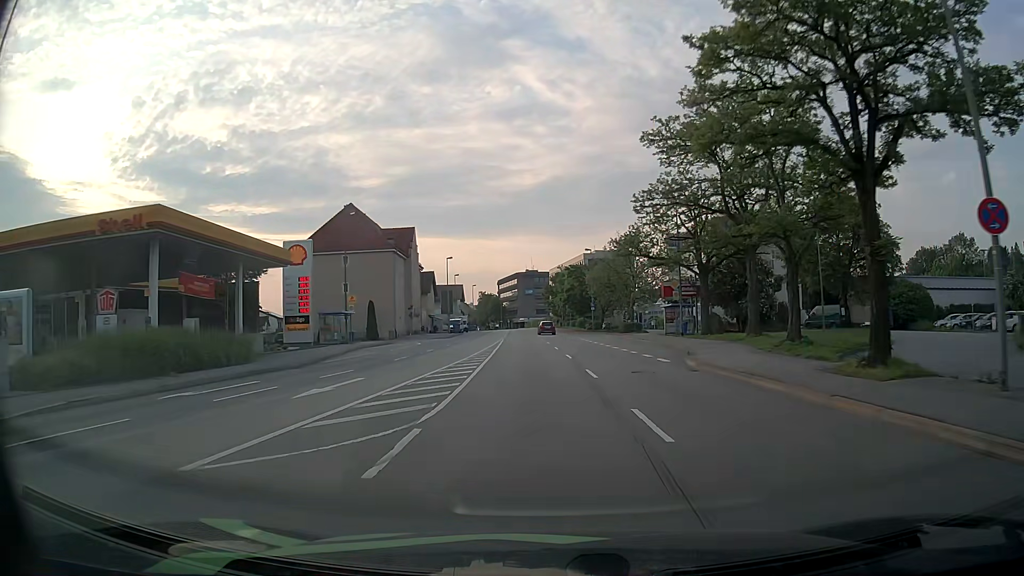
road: primary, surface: asphalt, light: Day
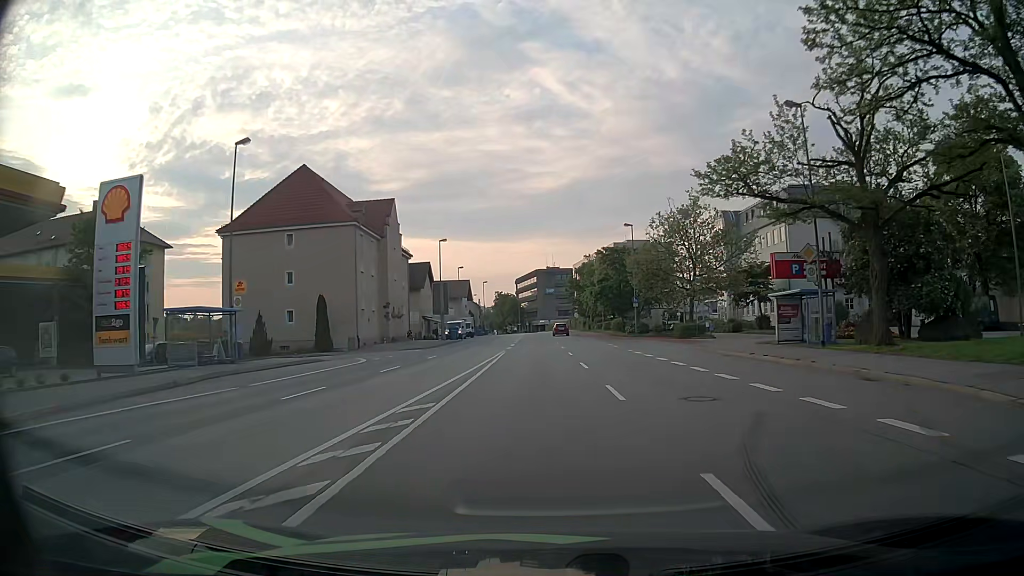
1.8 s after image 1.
(-0.6, +22.5) m; -2°
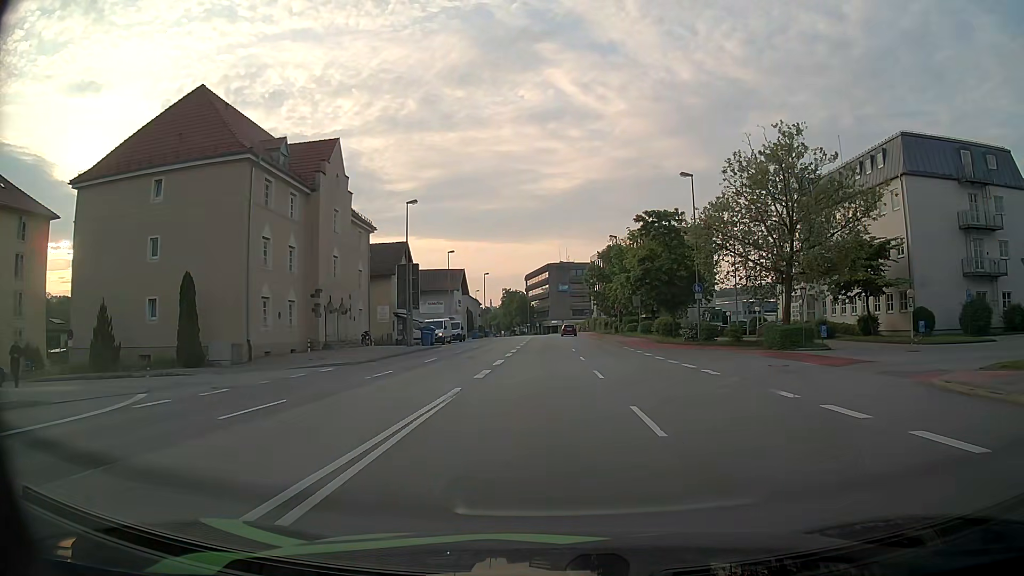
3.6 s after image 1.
(-0.4, +21.8) m; -1°
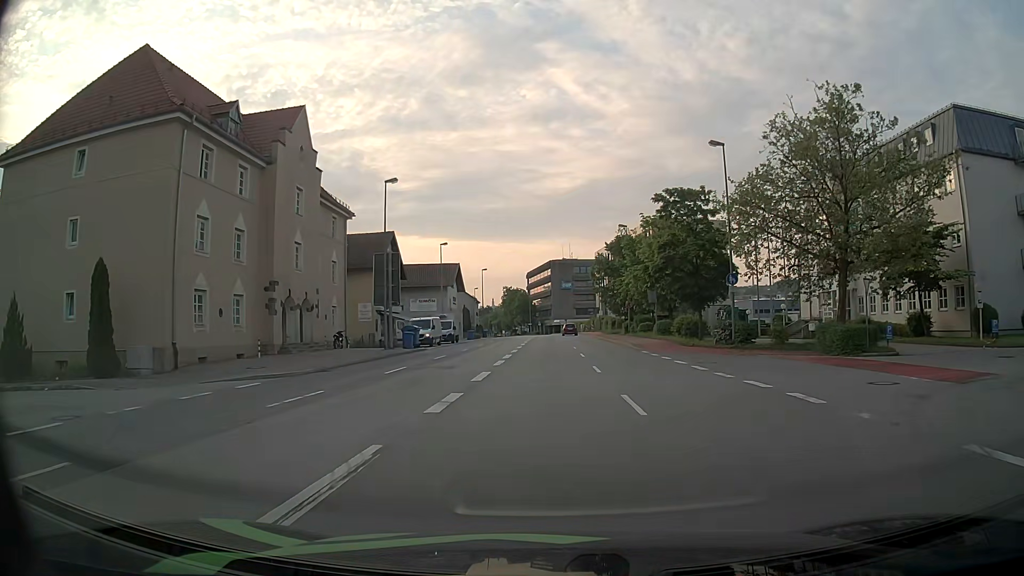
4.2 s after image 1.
(0.0, +7.2) m; -1°
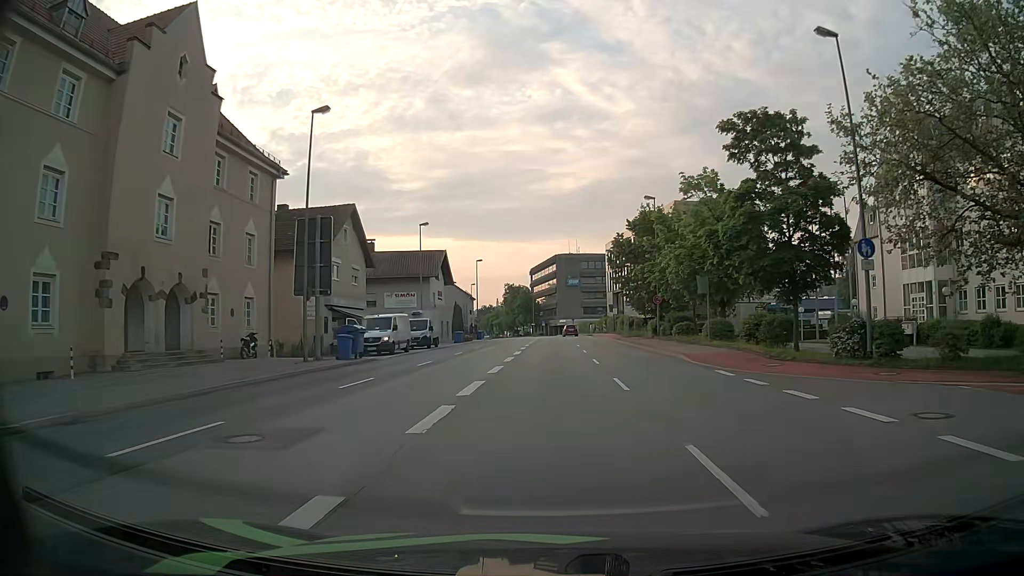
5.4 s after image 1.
(0.0, +14.3) m; 0°
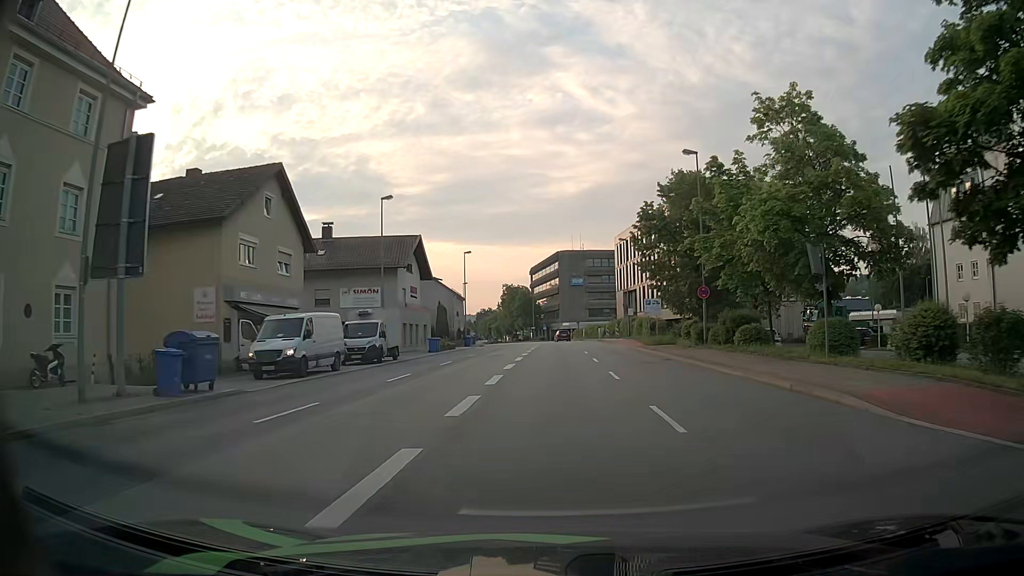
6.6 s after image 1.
(-0.1, +14.2) m; -1°
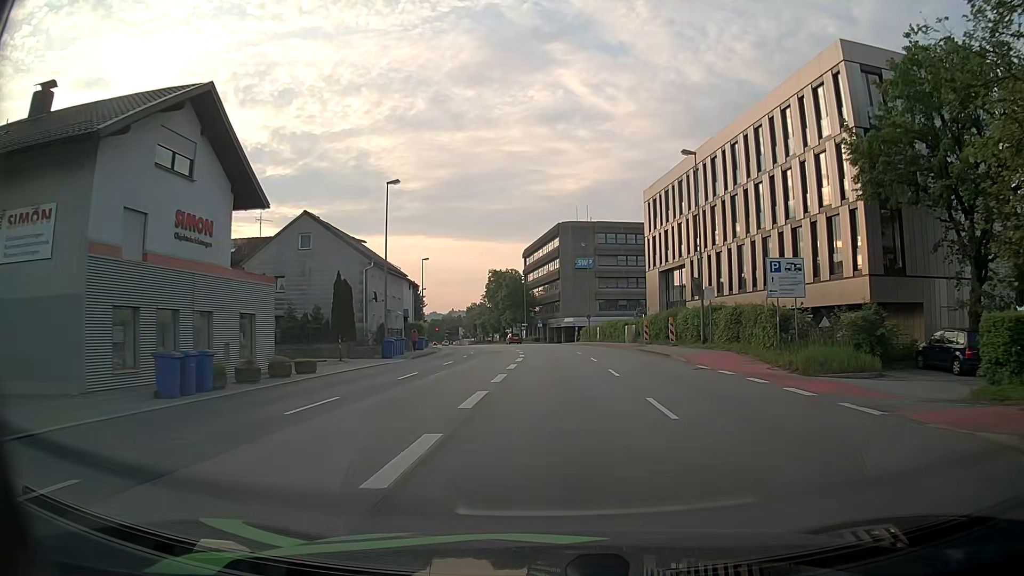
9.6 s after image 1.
(+0.3, +34.9) m; 0°
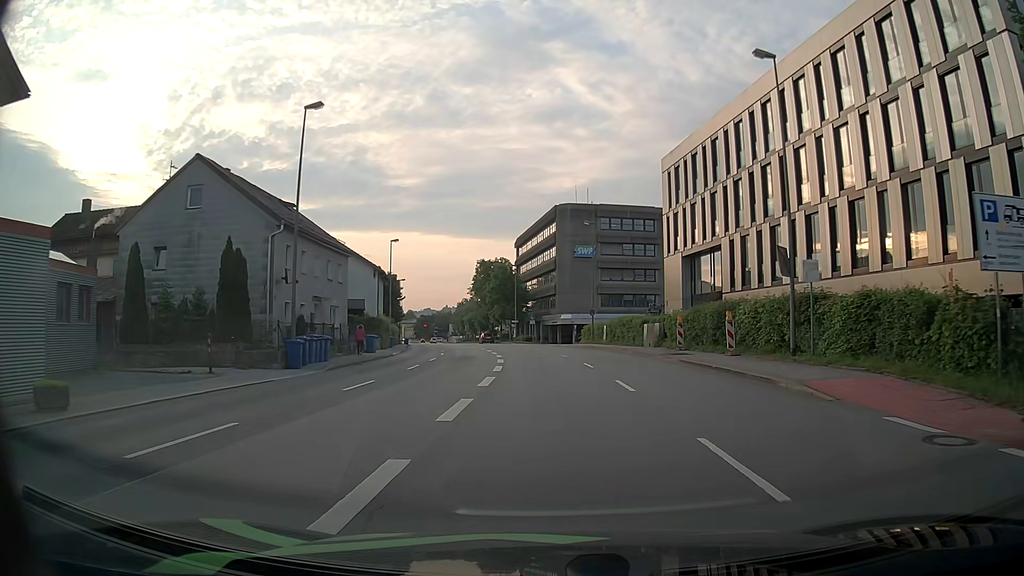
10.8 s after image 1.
(+0.1, +13.9) m; +1°
(0, +10) (0, +20) (0, +30) (0, +40) (0, +50) (-1, +60) (-3, +70) (-5, +80) (-7, +89) (-9, +99) m
